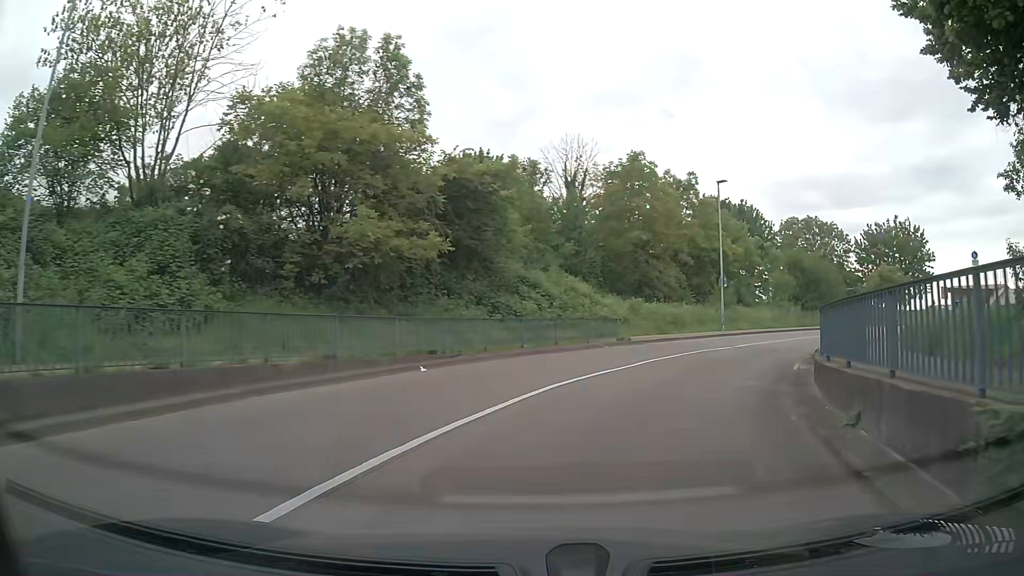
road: residential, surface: asphalt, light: Day
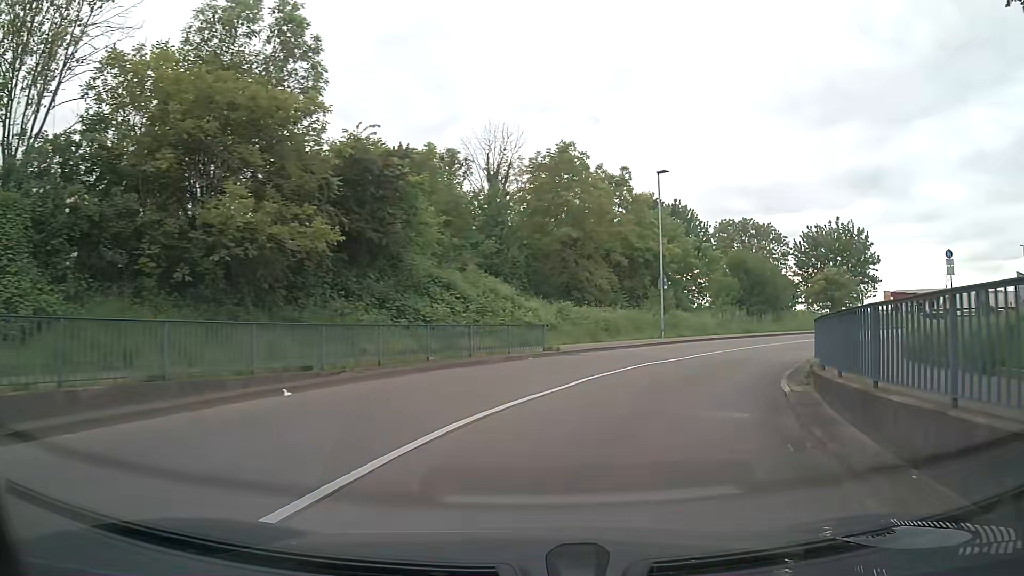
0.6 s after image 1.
(+0.3, +4.1) m; +8°
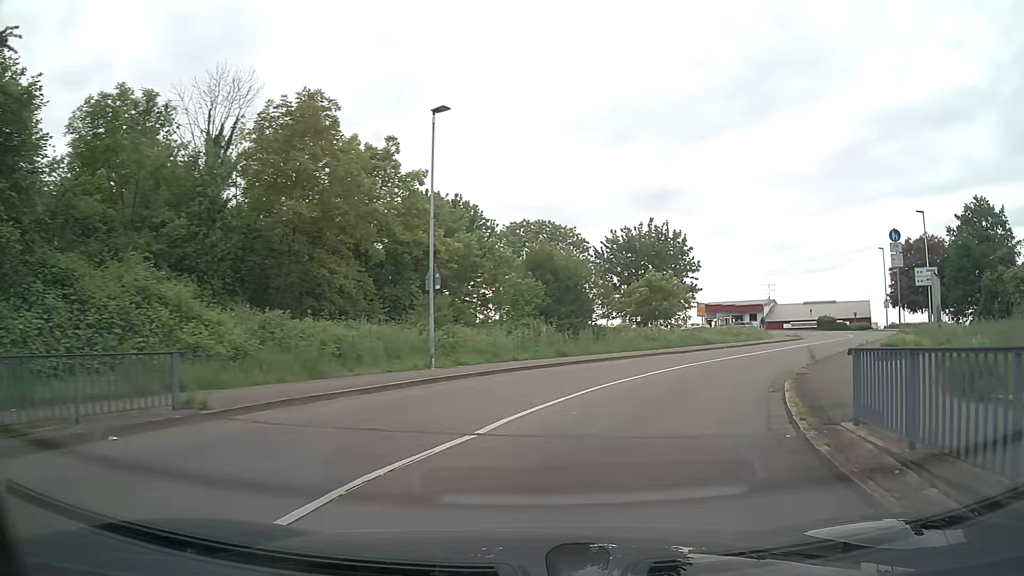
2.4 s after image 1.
(+1.9, +12.5) m; +18°
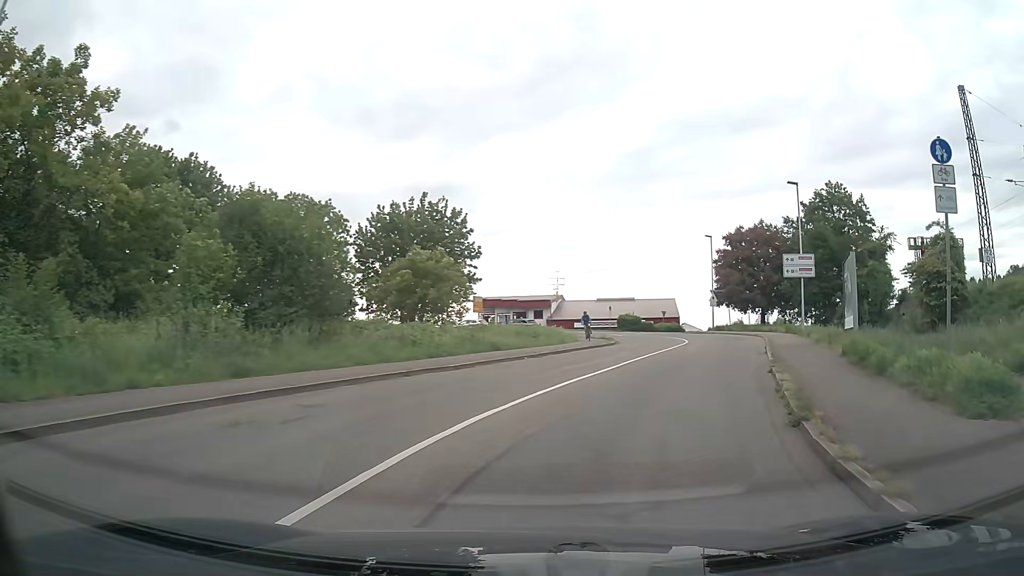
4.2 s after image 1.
(+2.0, +12.7) m; +18°
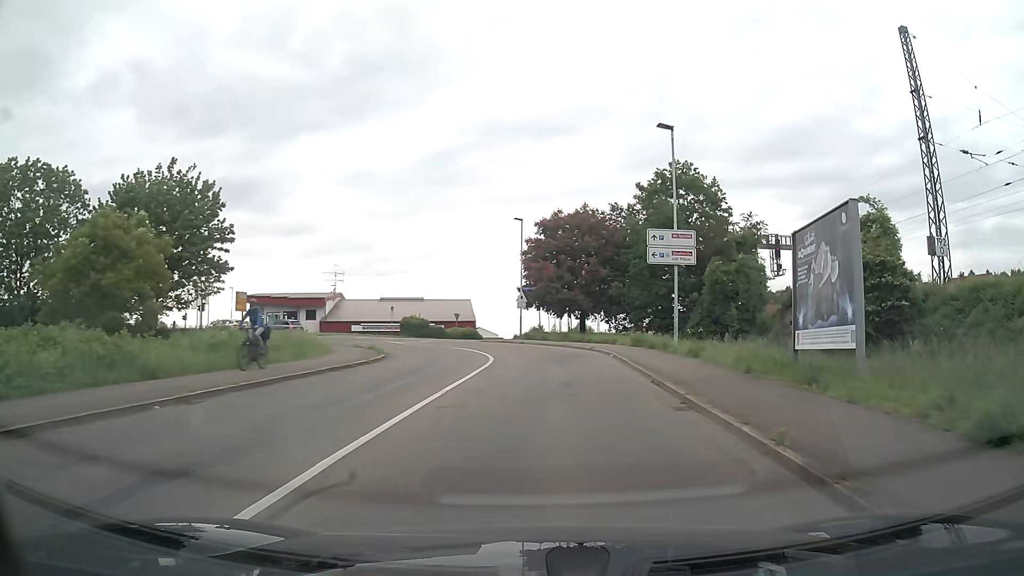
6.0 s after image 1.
(+2.2, +13.0) m; +18°
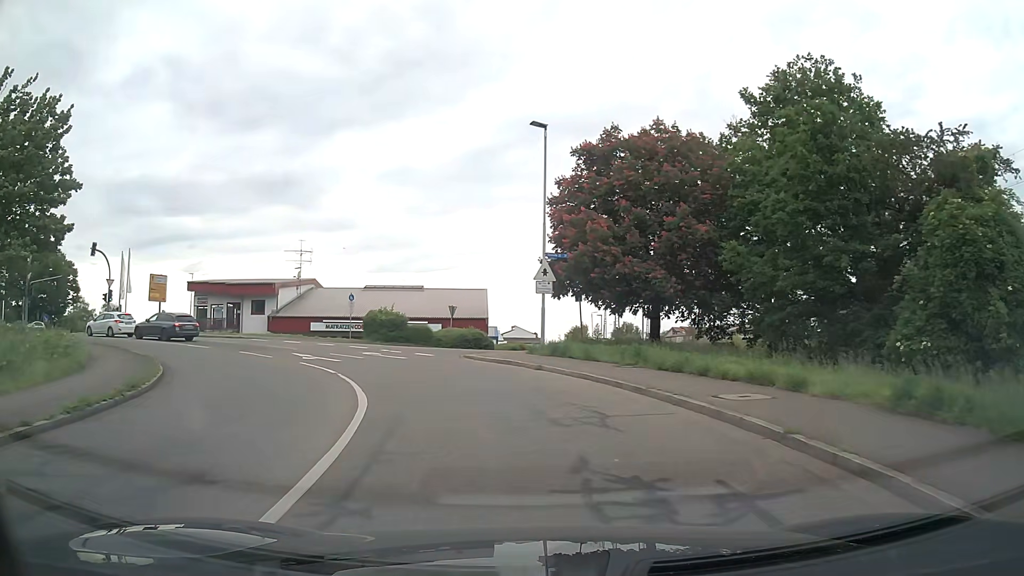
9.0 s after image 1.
(+0.6, +22.9) m; -3°
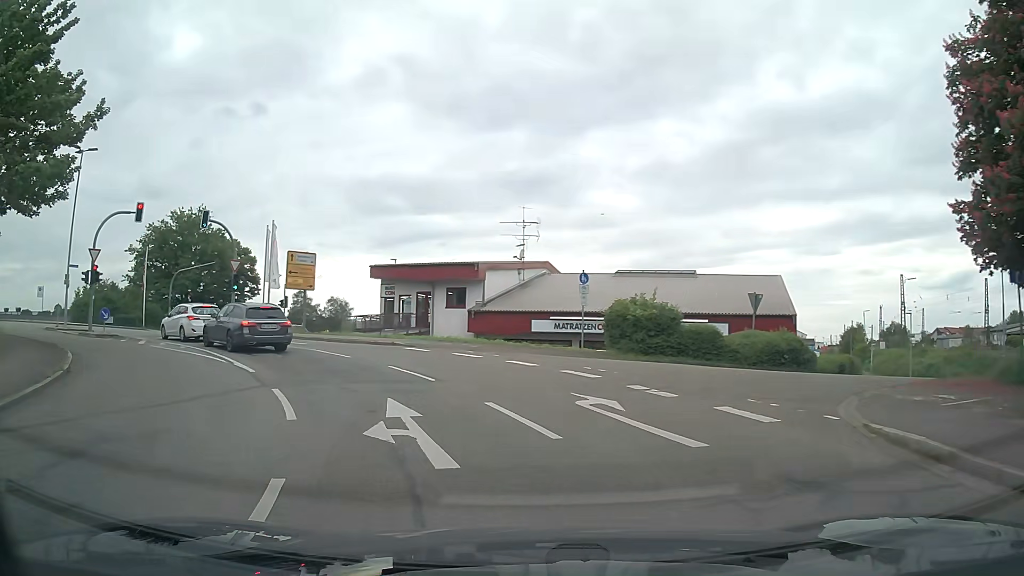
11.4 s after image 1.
(-2.8, +16.4) m; -23°
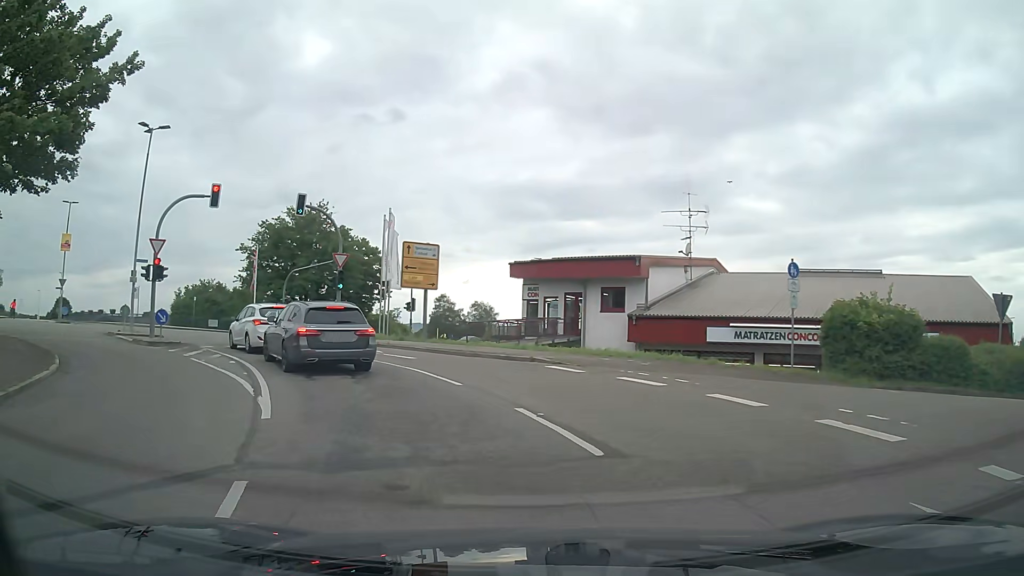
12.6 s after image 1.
(-0.7, +6.6) m; -13°
